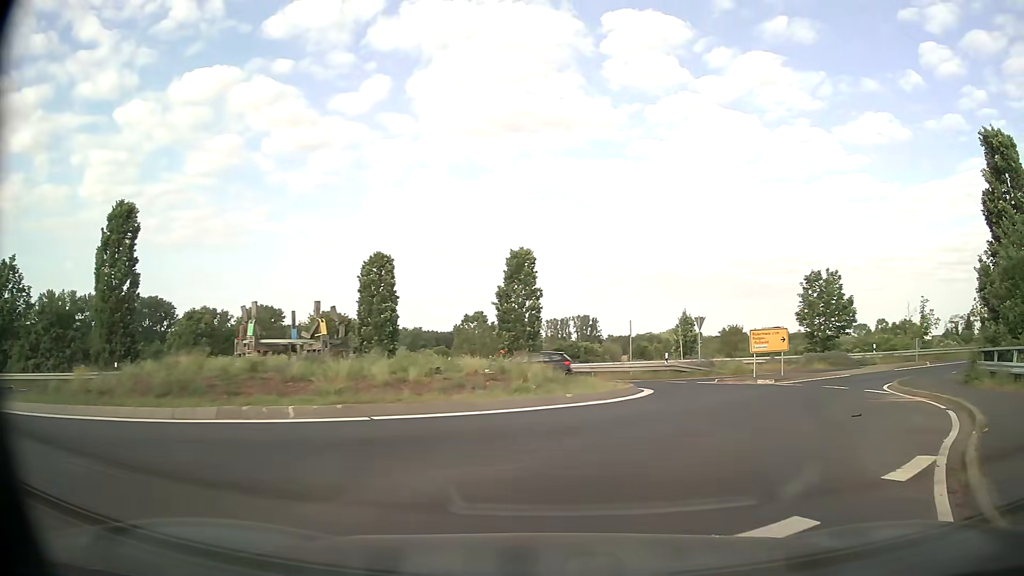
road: tertiary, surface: asphalt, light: Day
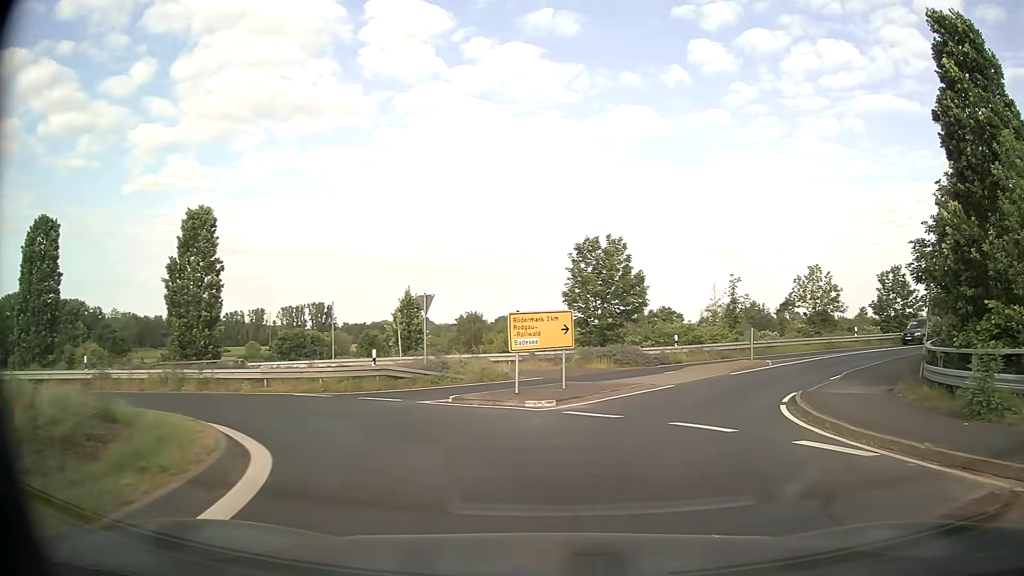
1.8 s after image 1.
(+2.6, +12.2) m; +23°
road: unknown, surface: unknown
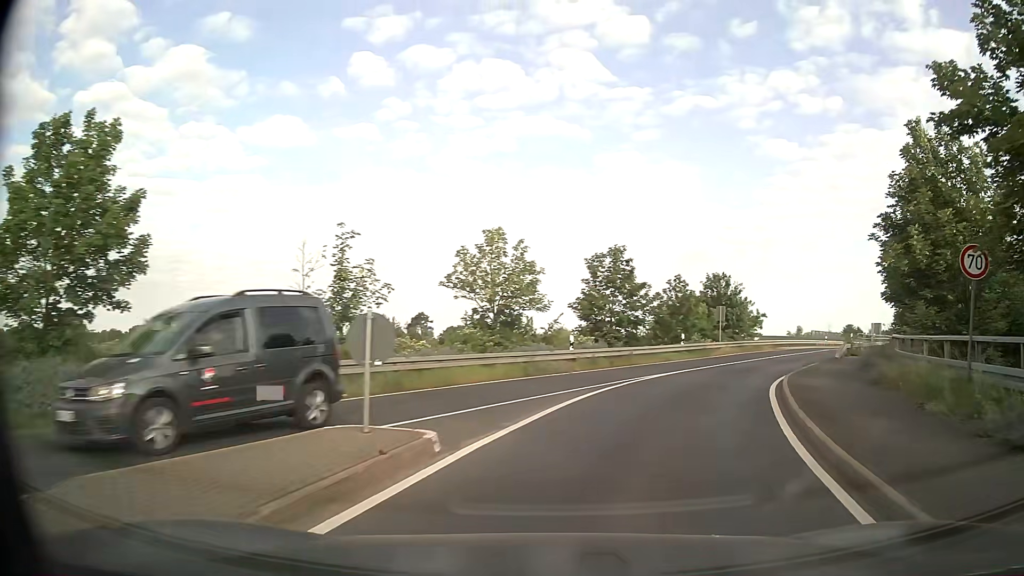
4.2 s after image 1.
(+5.4, +19.9) m; +32°
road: secondary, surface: asphalt
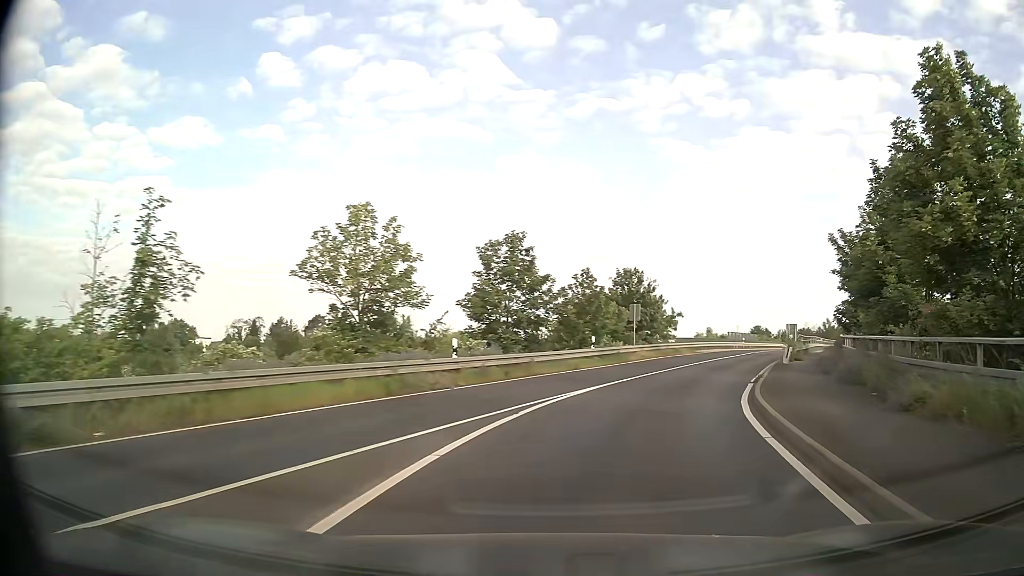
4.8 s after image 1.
(+0.4, +5.8) m; +8°
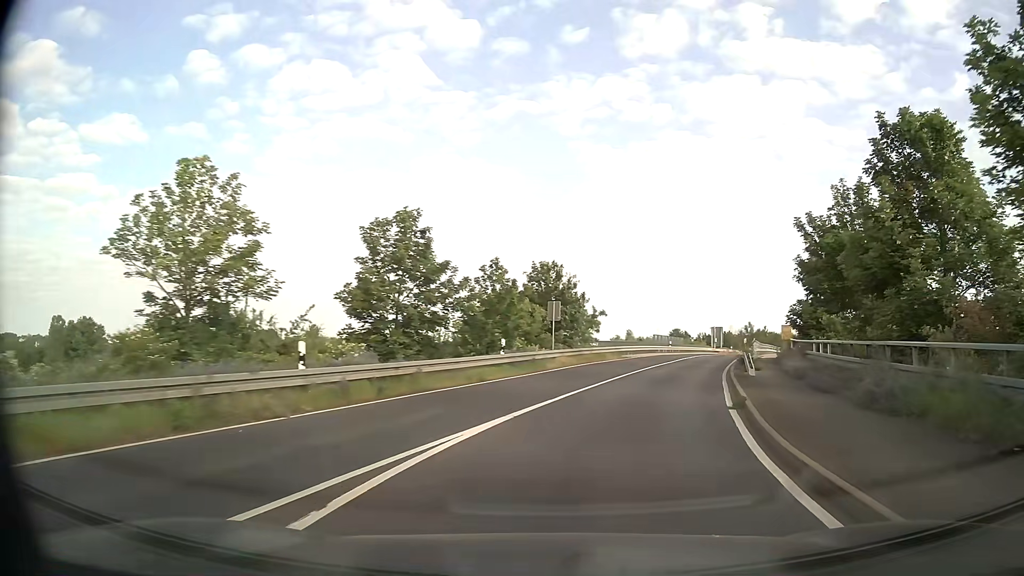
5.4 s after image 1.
(+0.3, +6.1) m; +6°
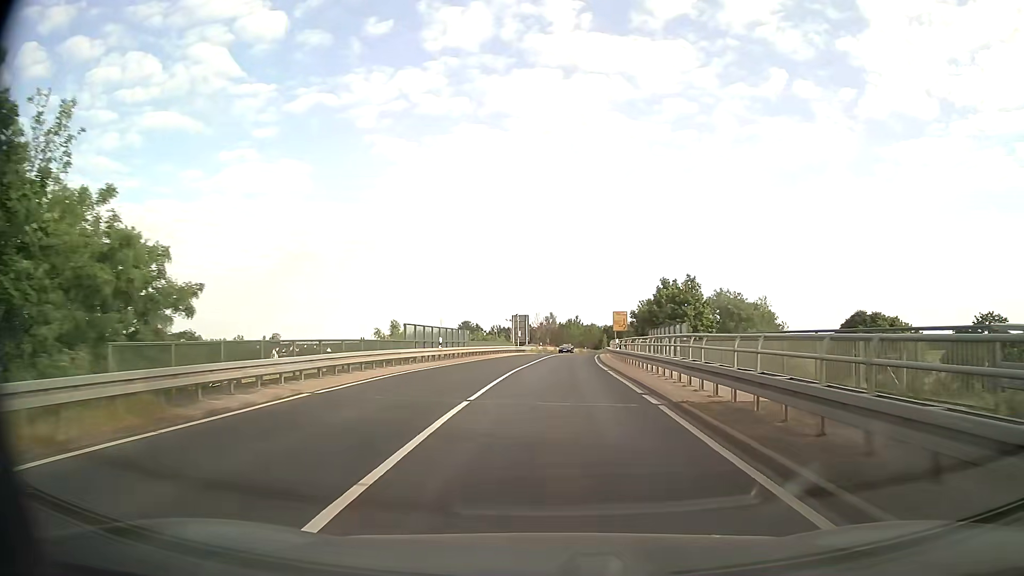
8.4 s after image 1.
(+7.3, +34.8) m; +18°
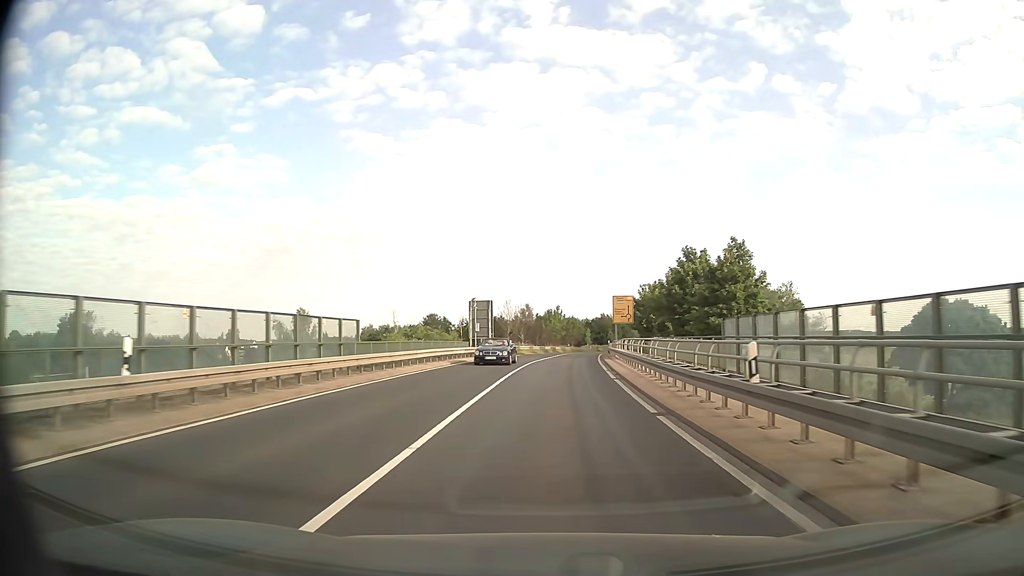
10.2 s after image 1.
(+0.5, +25.7) m; +2°
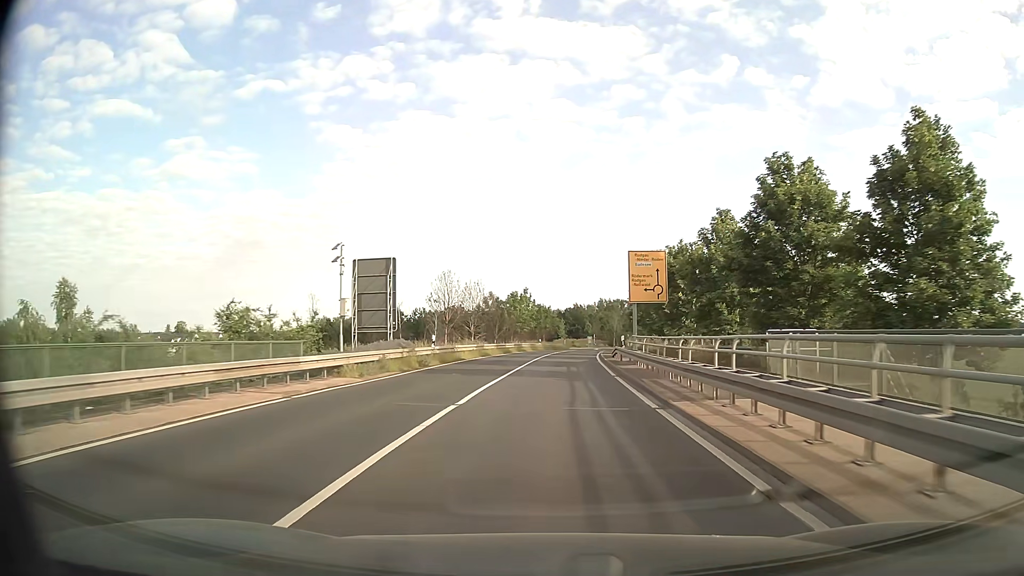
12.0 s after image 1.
(+0.6, +29.0) m; +3°
(0, +10) (0, +20) (+1, +30) (+1, +40) (+2, +50) (+3, +60) (+4, +70) (+5, +80) (+7, +90) (+8, +100) m
